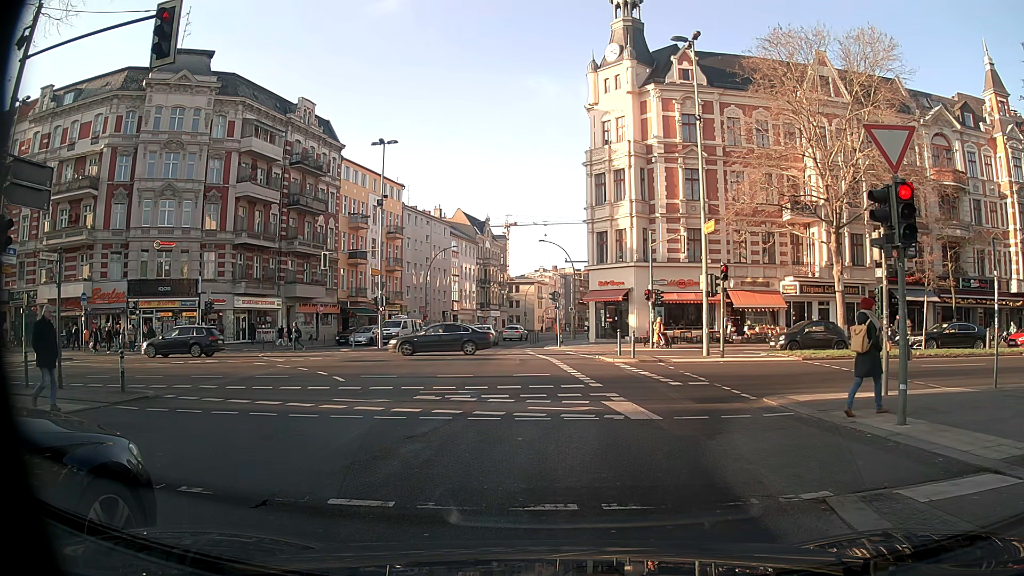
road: secondary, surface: asphalt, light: Day
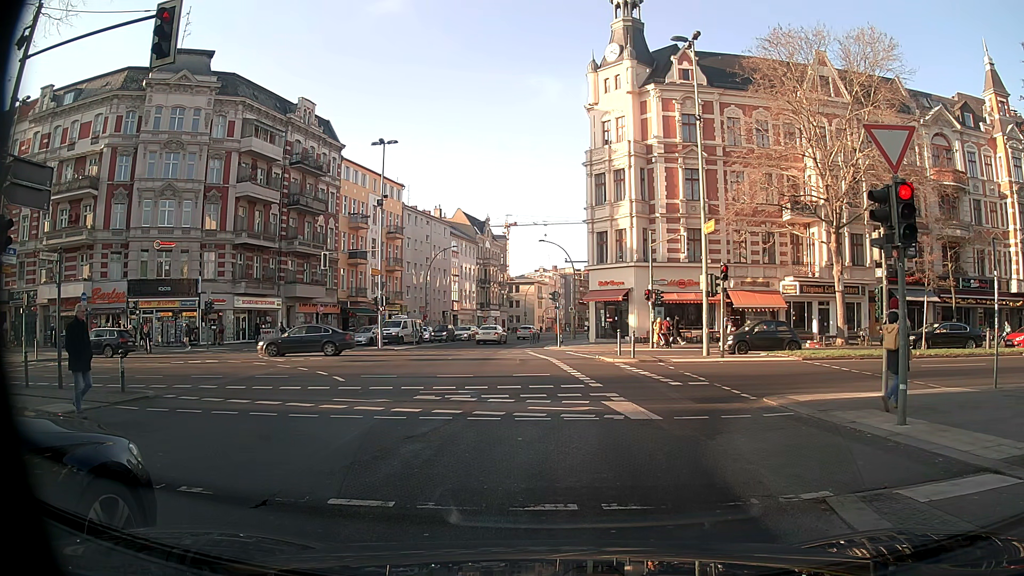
(0.0, 0.0) m; 0°
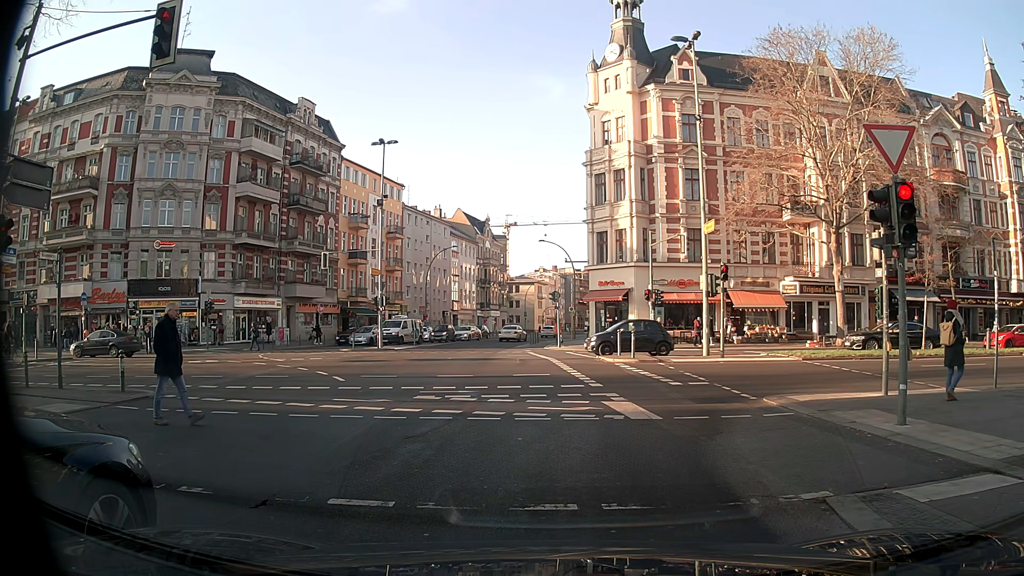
(0.0, 0.0) m; 0°
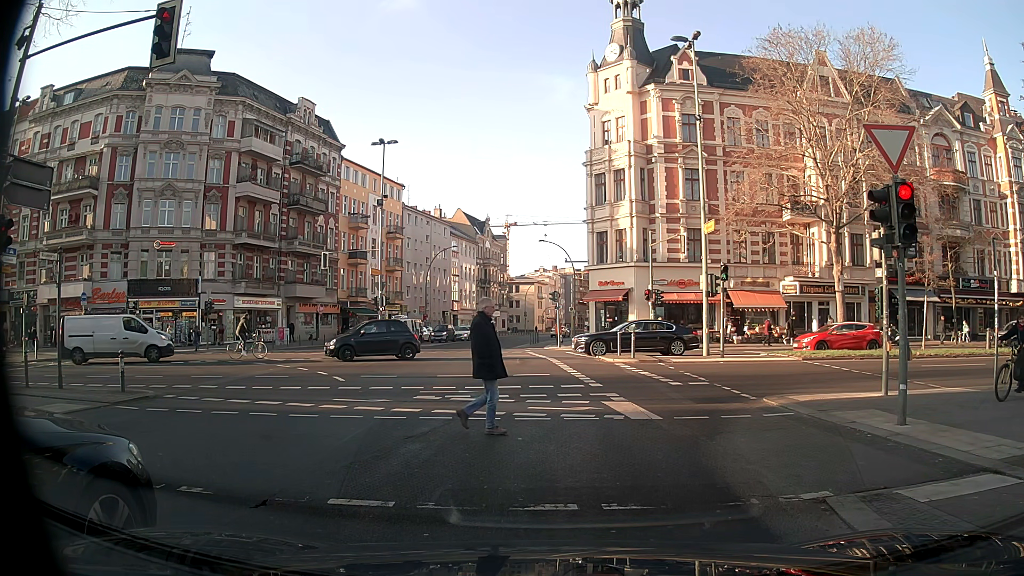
(0.0, 0.0) m; 0°
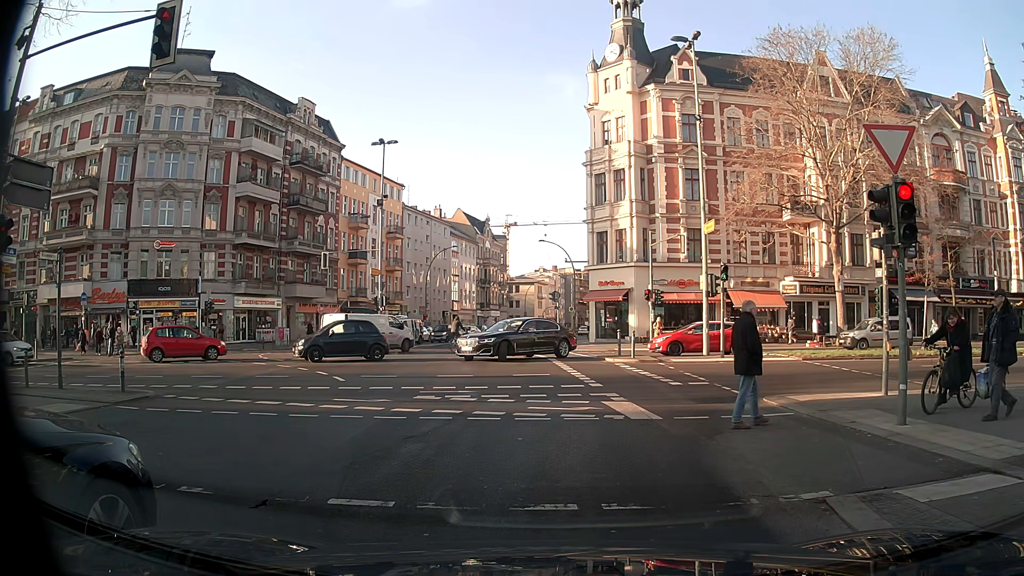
(0.0, 0.0) m; 0°
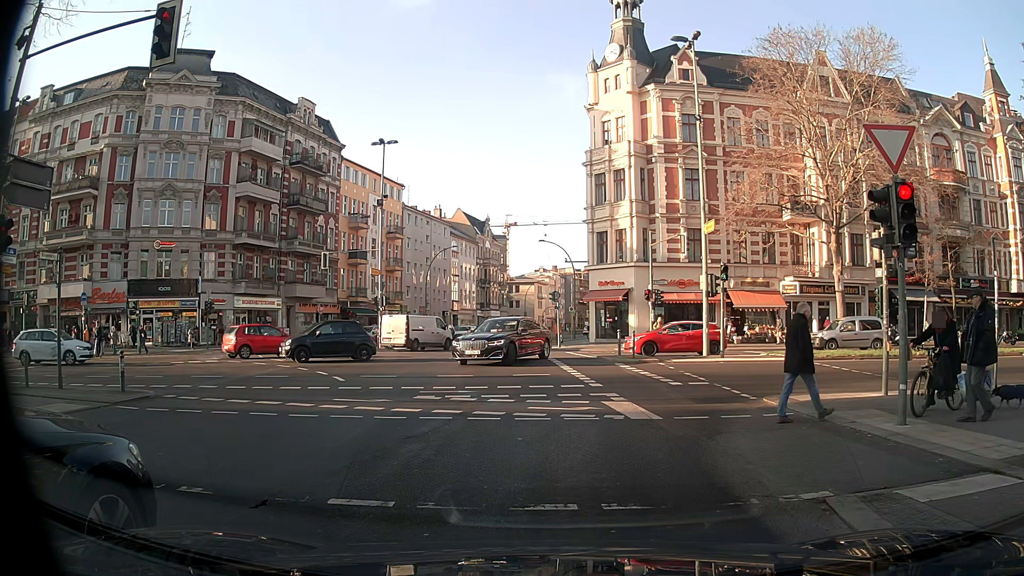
(0.0, 0.0) m; 0°
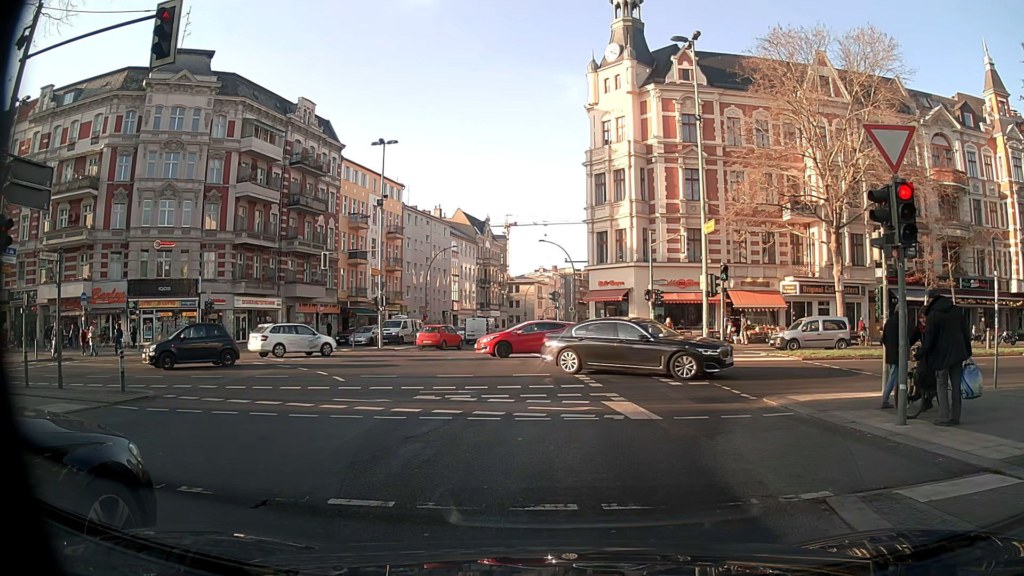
(0.0, 0.0) m; 0°
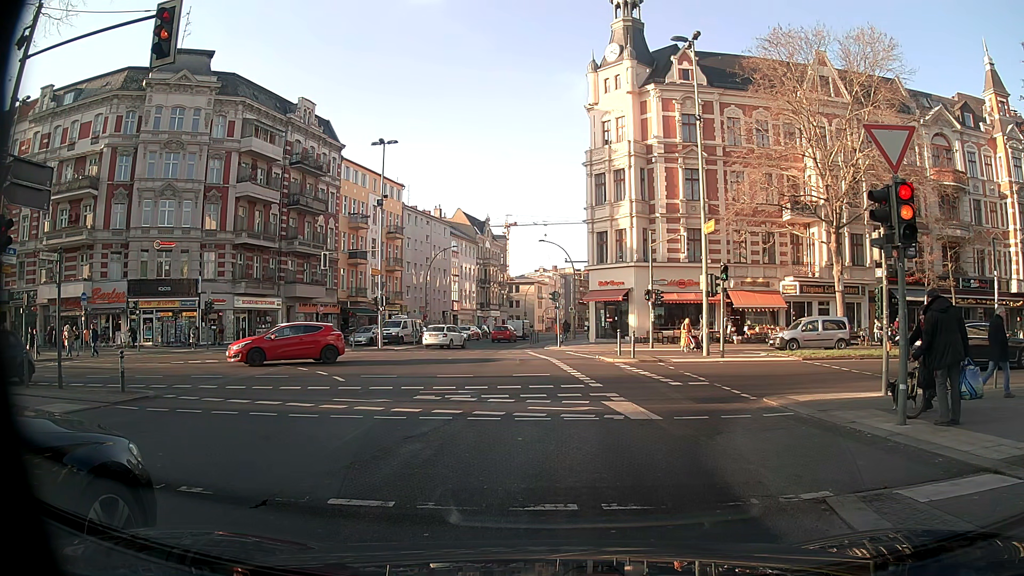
(0.0, 0.0) m; 0°
